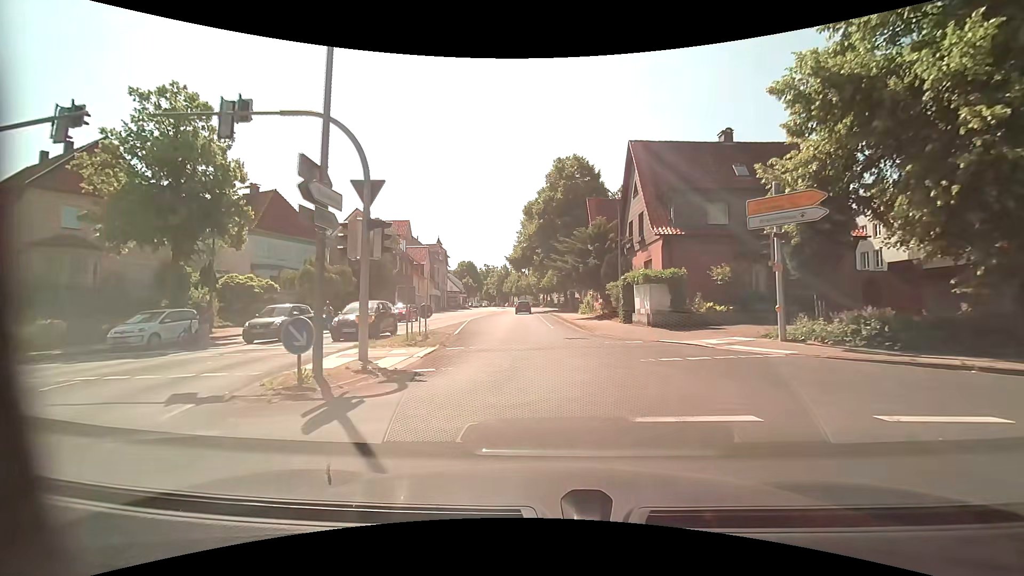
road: tertiary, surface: asphalt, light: Day
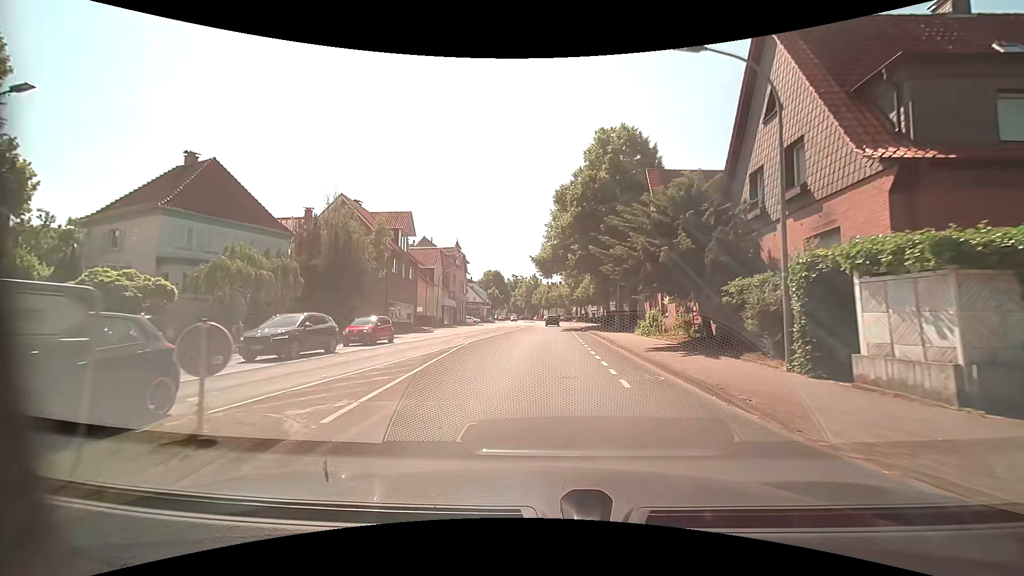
(-0.6, +14.7) m; -4°
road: unclassified
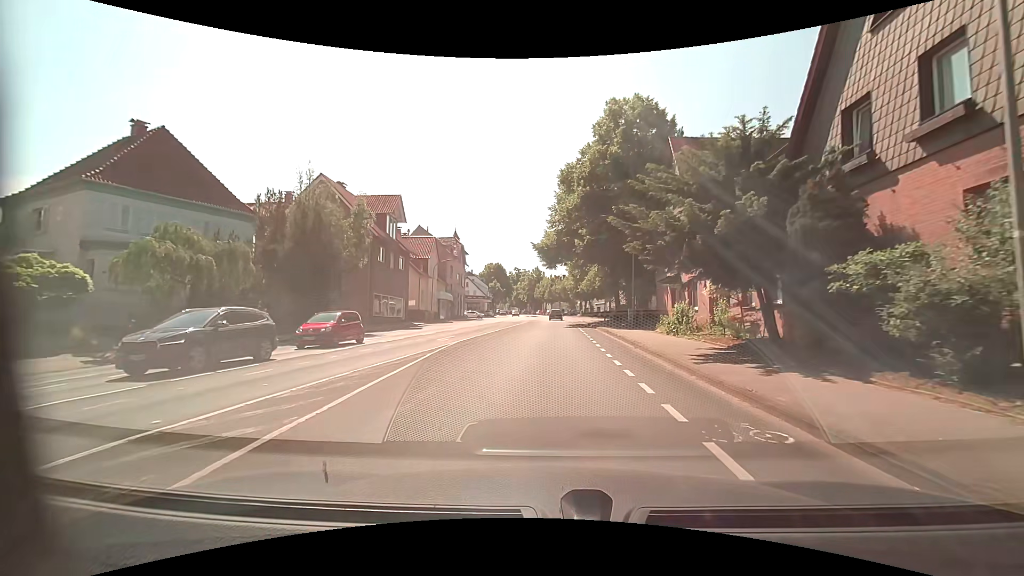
(-0.1, +5.2) m; -1°
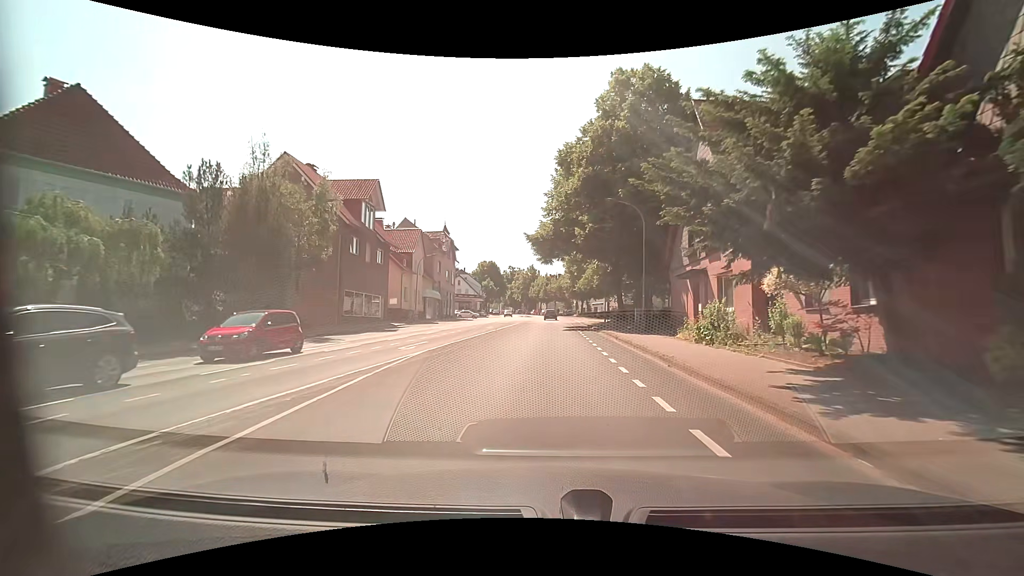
(+0.1, +5.3) m; +1°
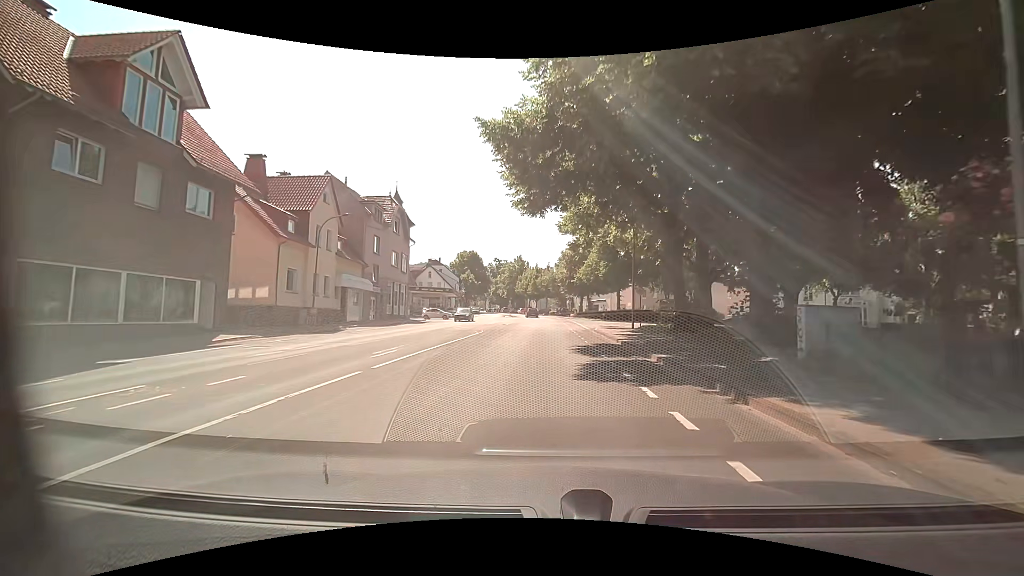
(+0.4, +23.4) m; +1°
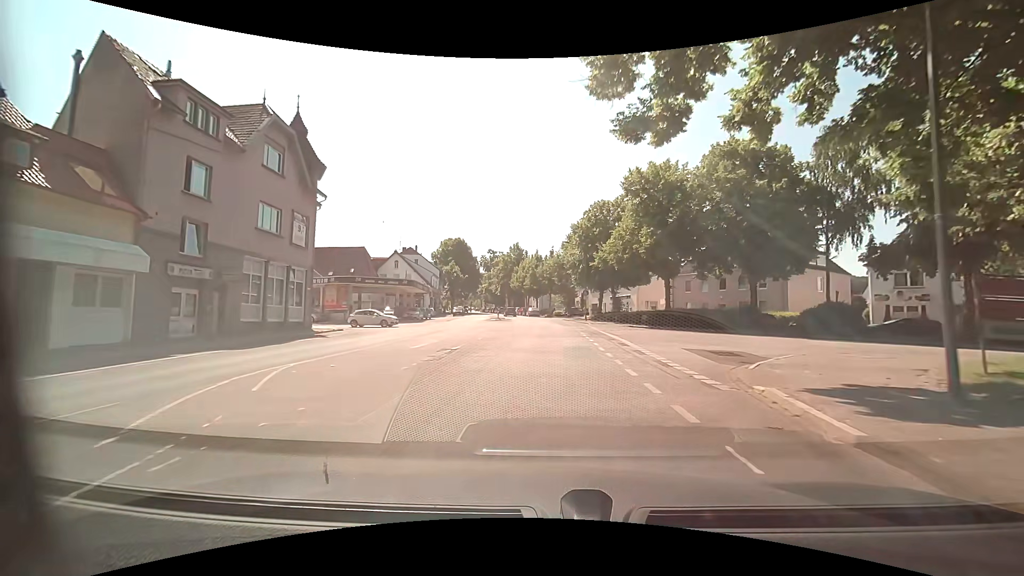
(0.0, +25.5) m; 0°
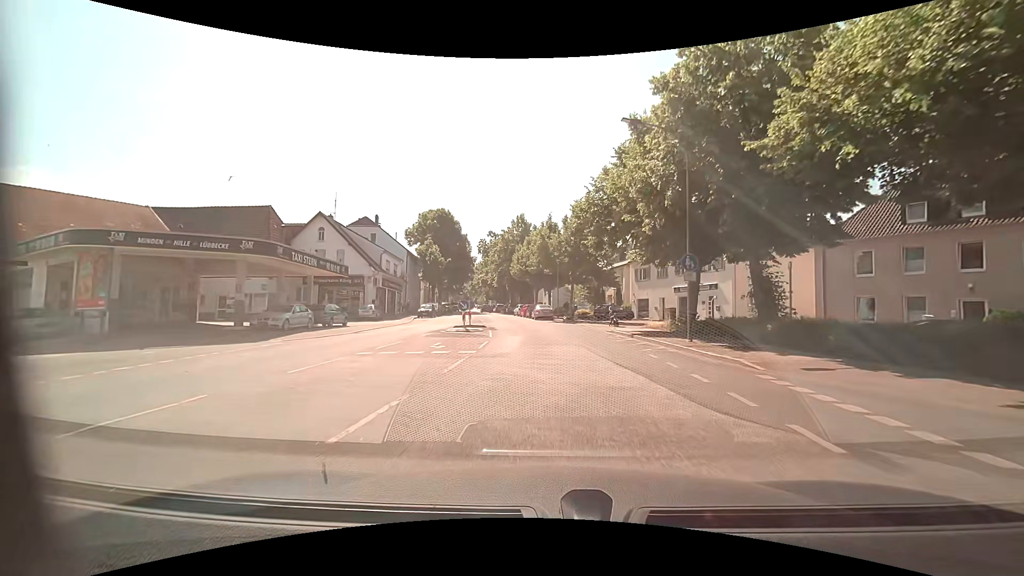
(-0.6, +31.4) m; -2°
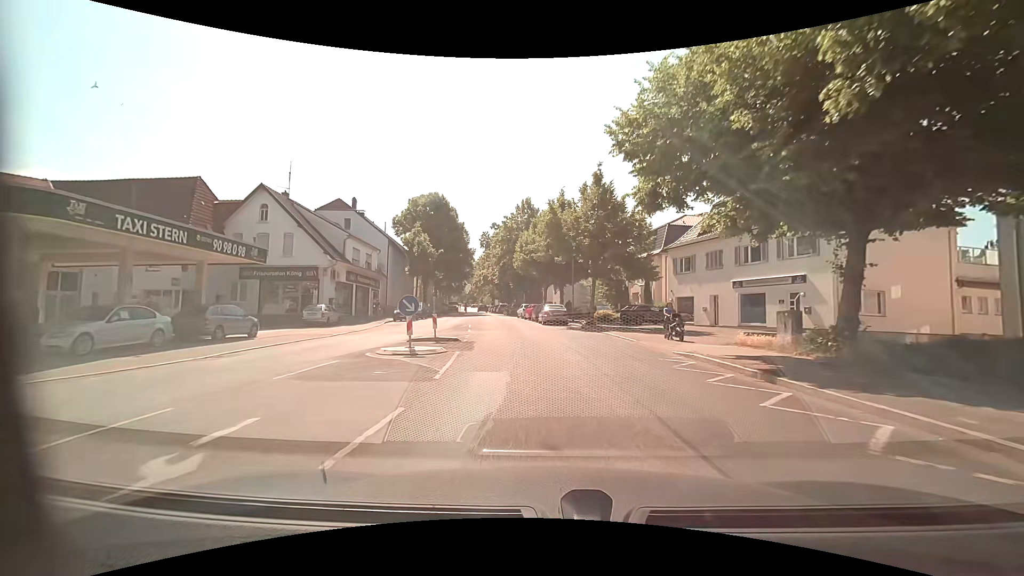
(-0.1, +11.9) m; 0°
(0, +10) (-1, +20) (-2, +30) (-3, +40) (-5, +50) (-7, +60) (-8, +69) (-10, +79) (-12, +89) (-13, +99) m
